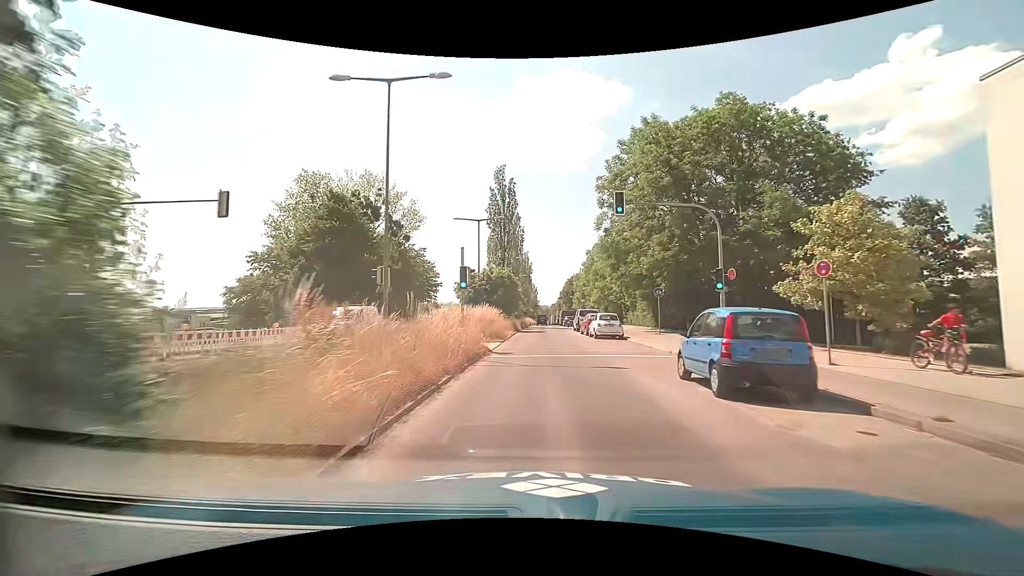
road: secondary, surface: asphalt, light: Day
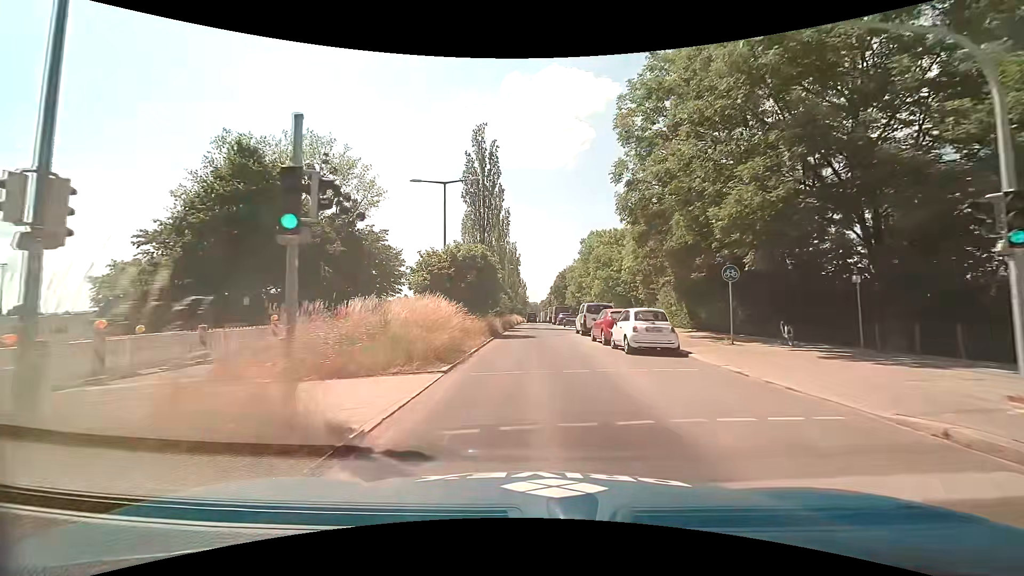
(+0.3, +12.9) m; +2°
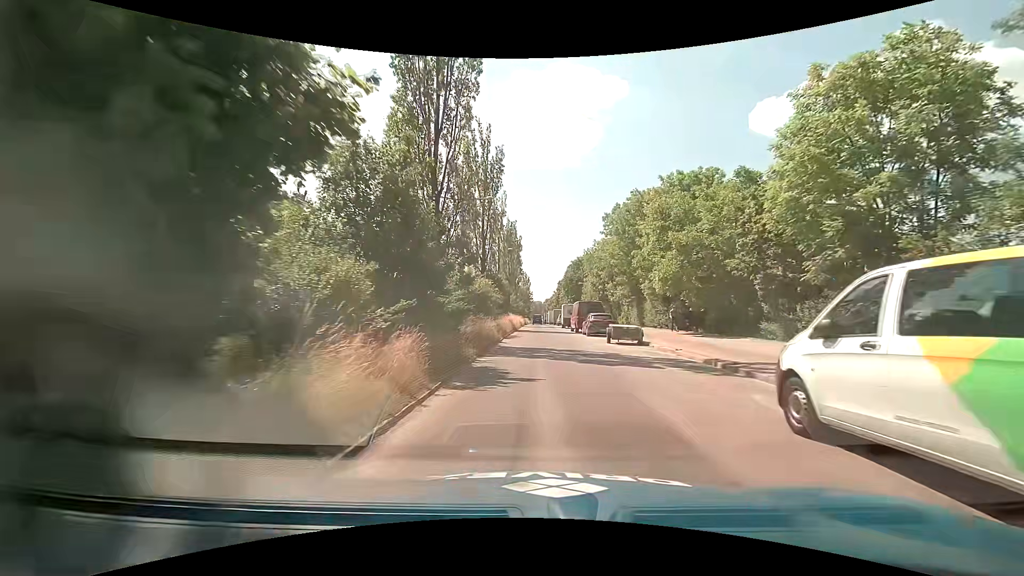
(-0.2, +26.1) m; -1°
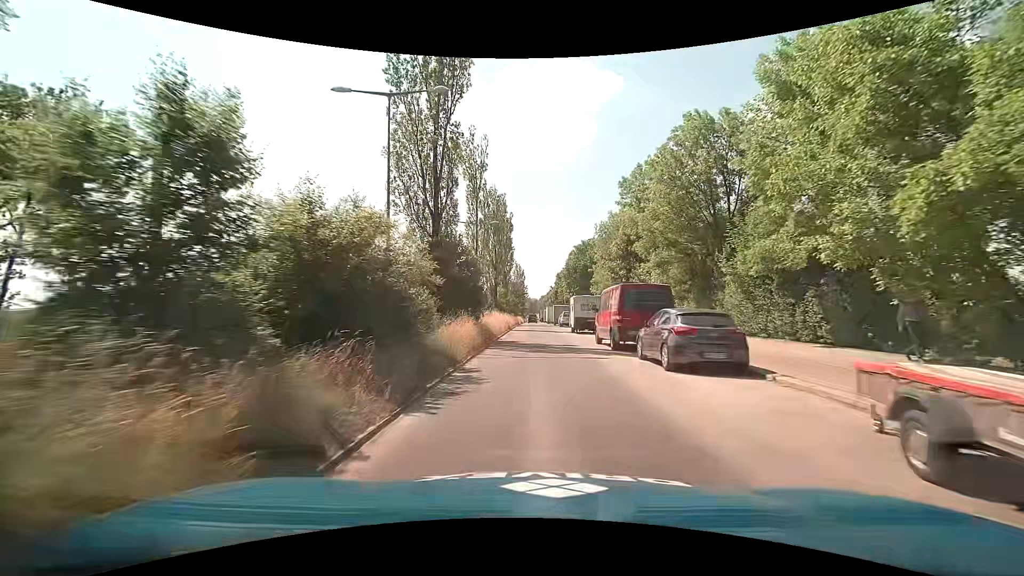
(+0.3, +19.2) m; 0°
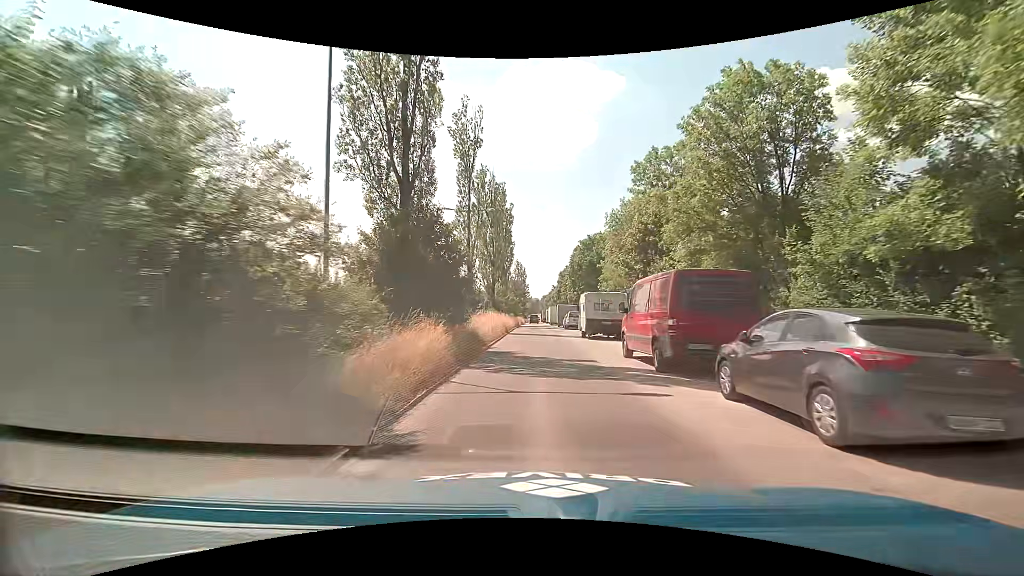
(+0.1, +6.2) m; 0°
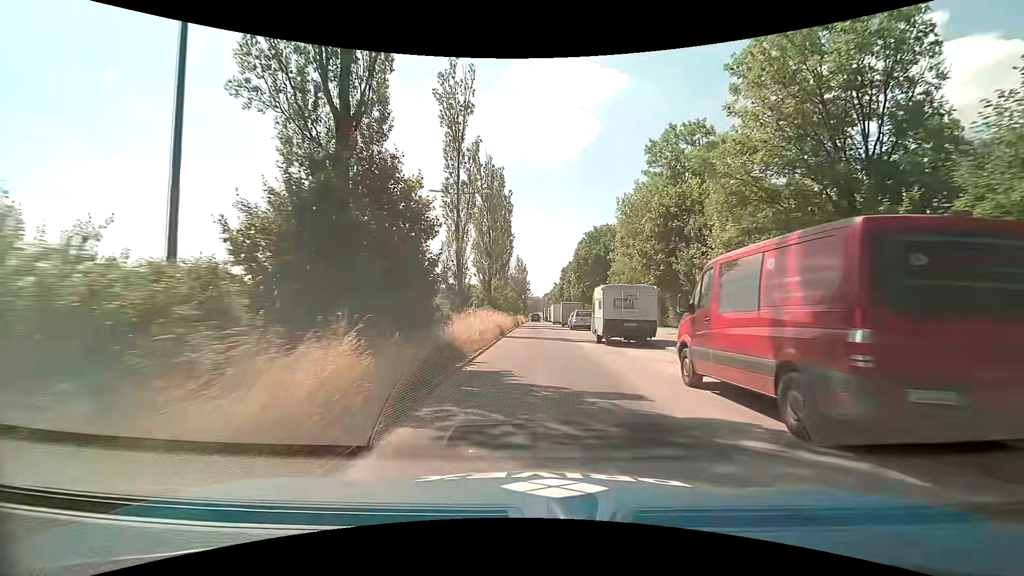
(+0.1, +6.0) m; 0°
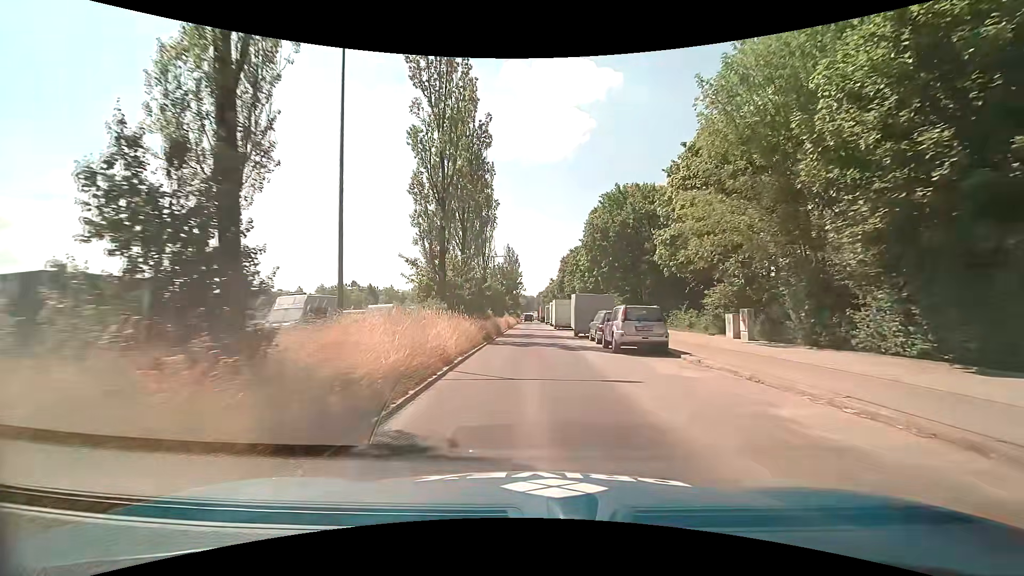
(+0.3, +22.7) m; +1°
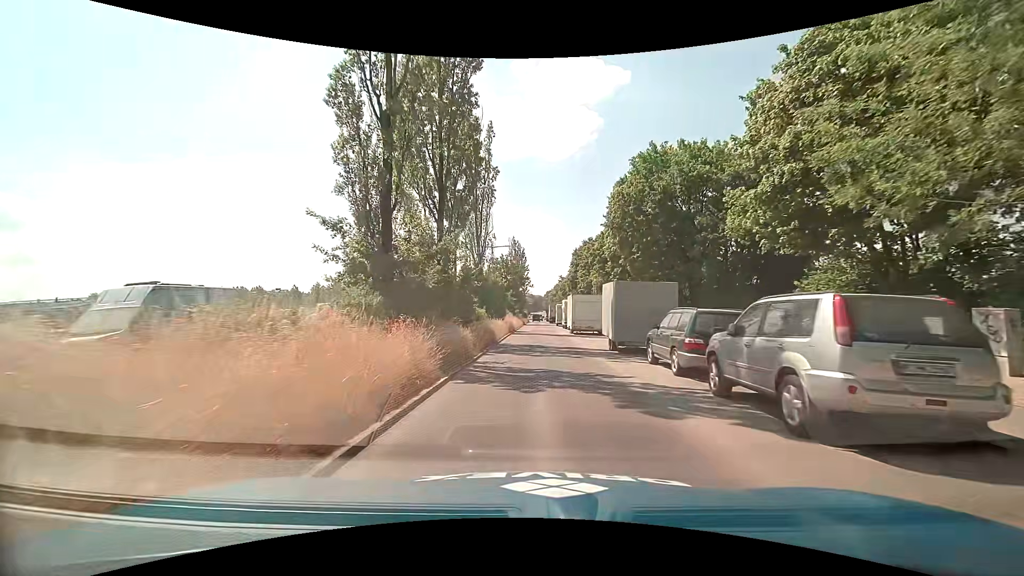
(-0.2, +11.4) m; -2°
(0, +10) (0, +20) (0, +30) (+1, +40) (+1, +50) (+1, +60) (+1, +70) (+1, +80) (+2, +90) (+2, +100) m
